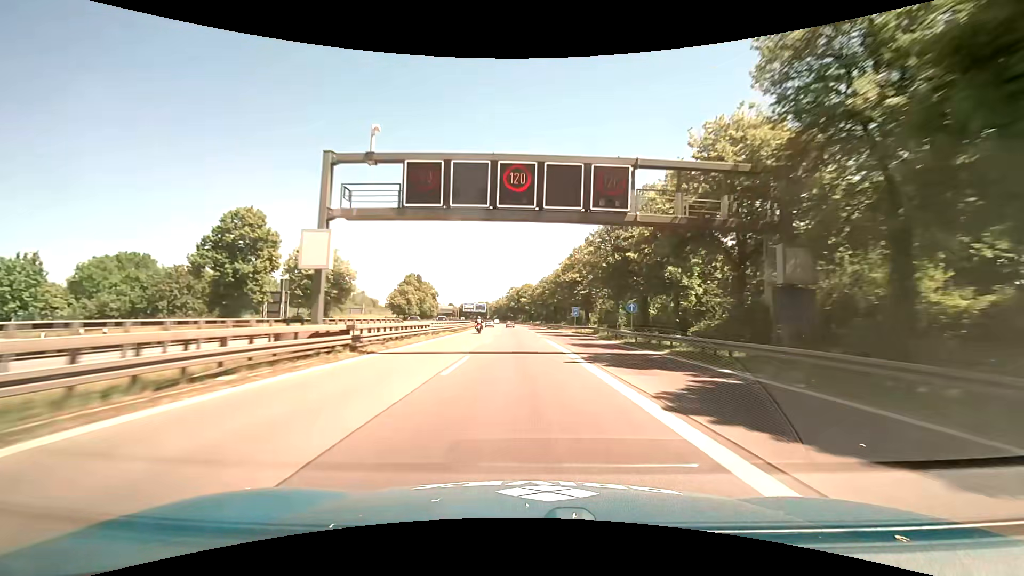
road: motorway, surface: asphalt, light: Day
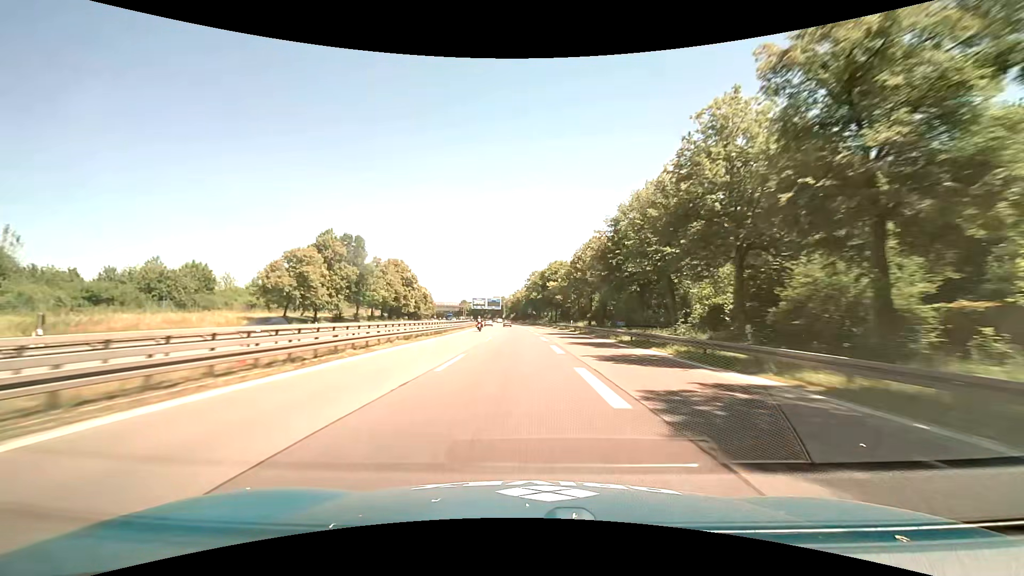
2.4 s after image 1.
(-1.4, +69.9) m; -3°
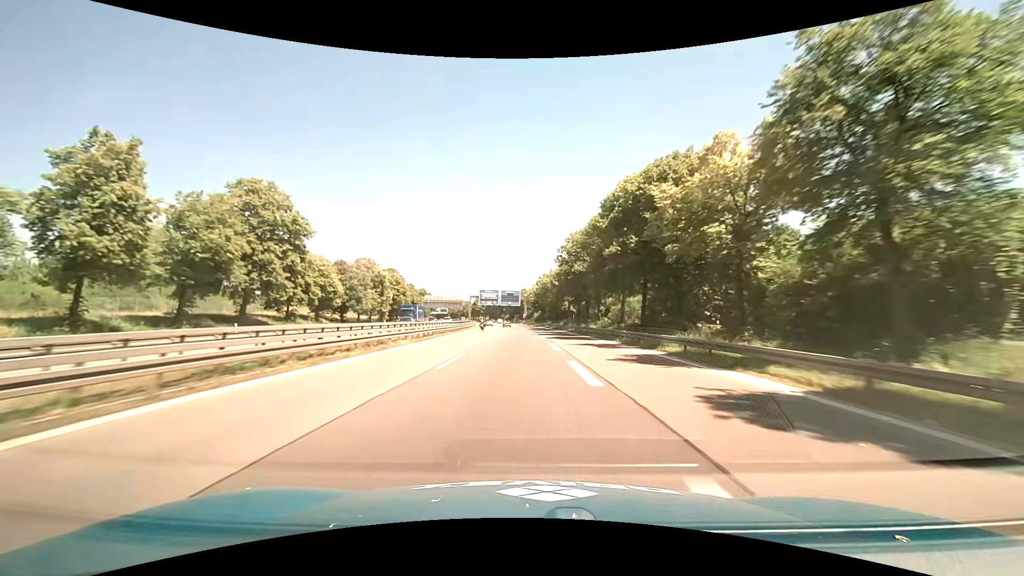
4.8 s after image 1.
(-1.6, +70.0) m; -3°
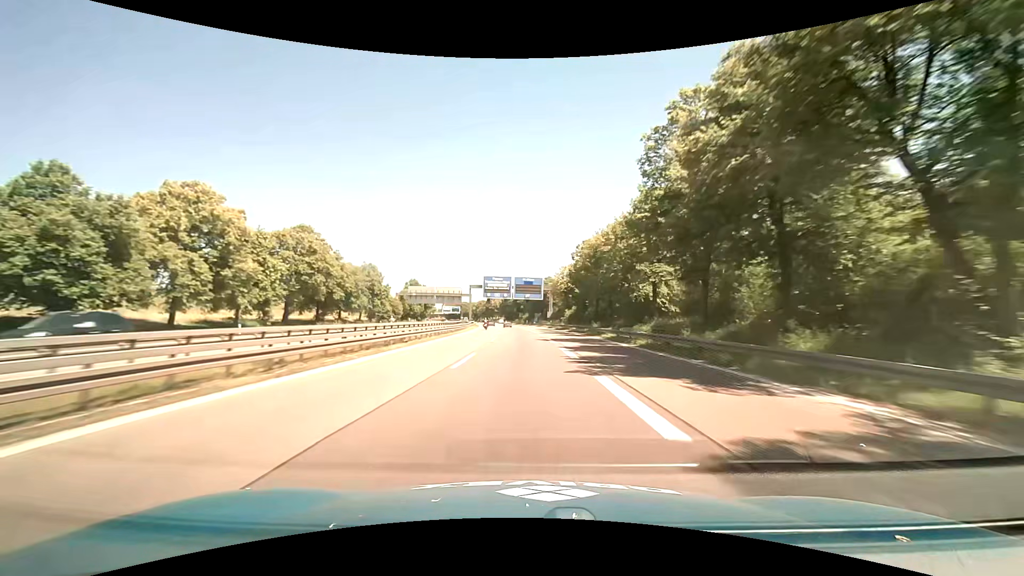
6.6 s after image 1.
(-1.3, +52.6) m; -3°
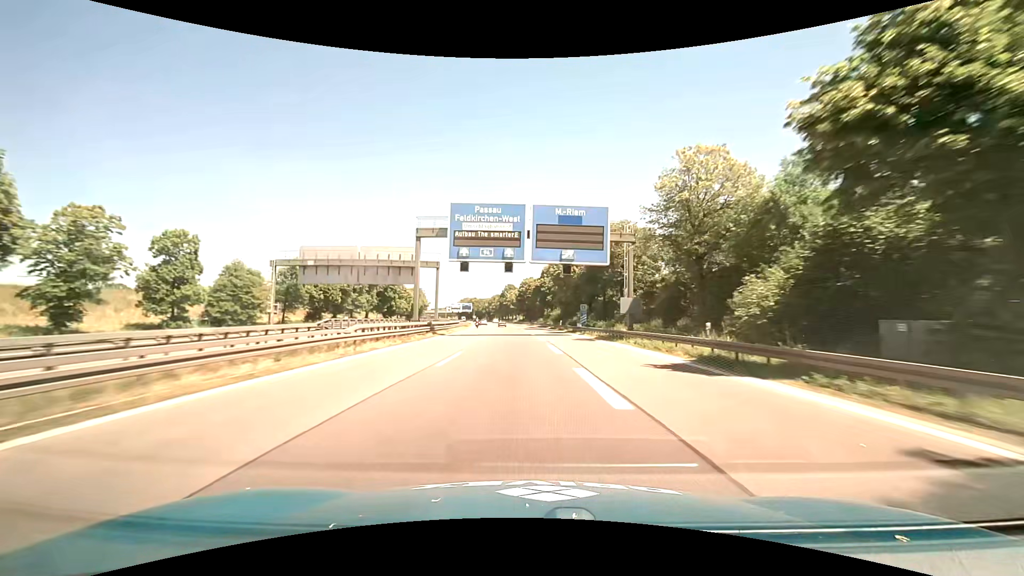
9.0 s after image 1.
(-1.6, +70.5) m; -3°
